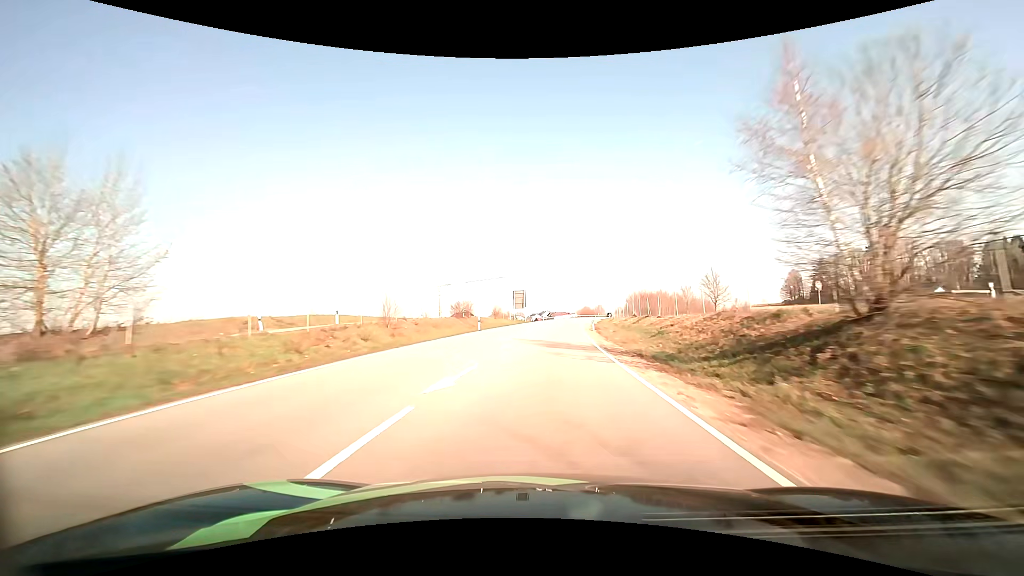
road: primary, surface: asphalt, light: Day
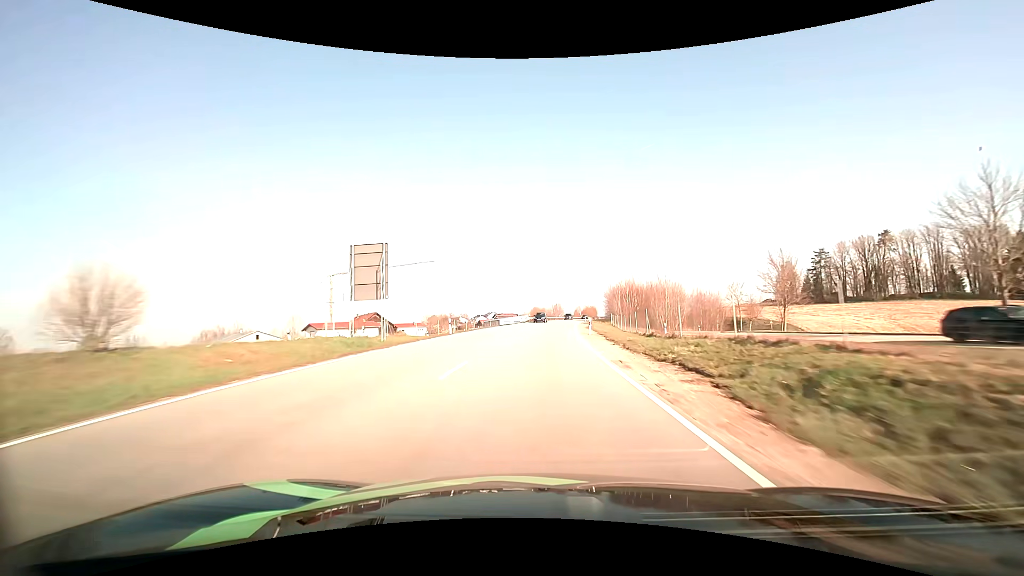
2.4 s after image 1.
(+3.3, +59.0) m; +6°
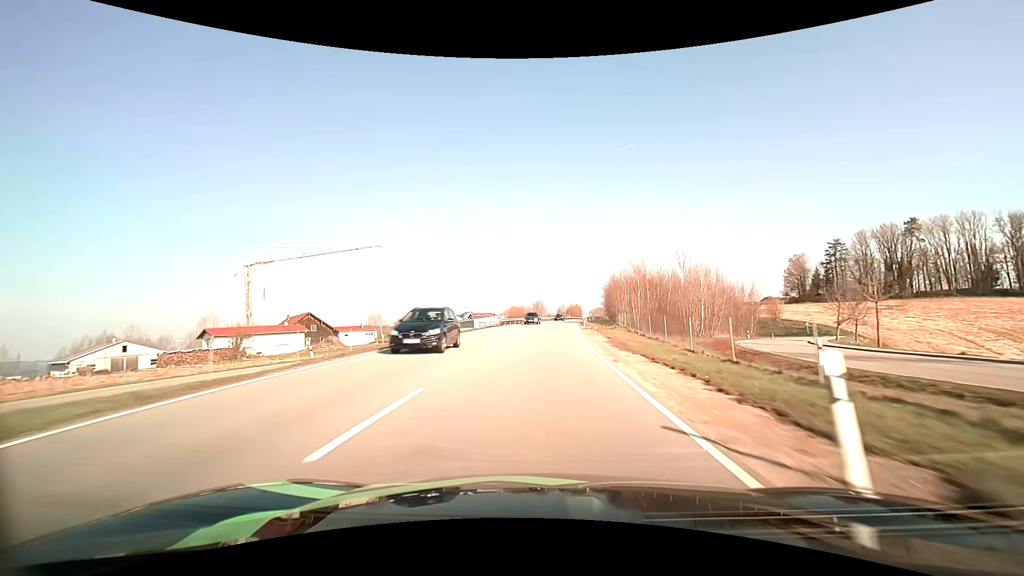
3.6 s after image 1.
(+0.6, +29.4) m; +2°
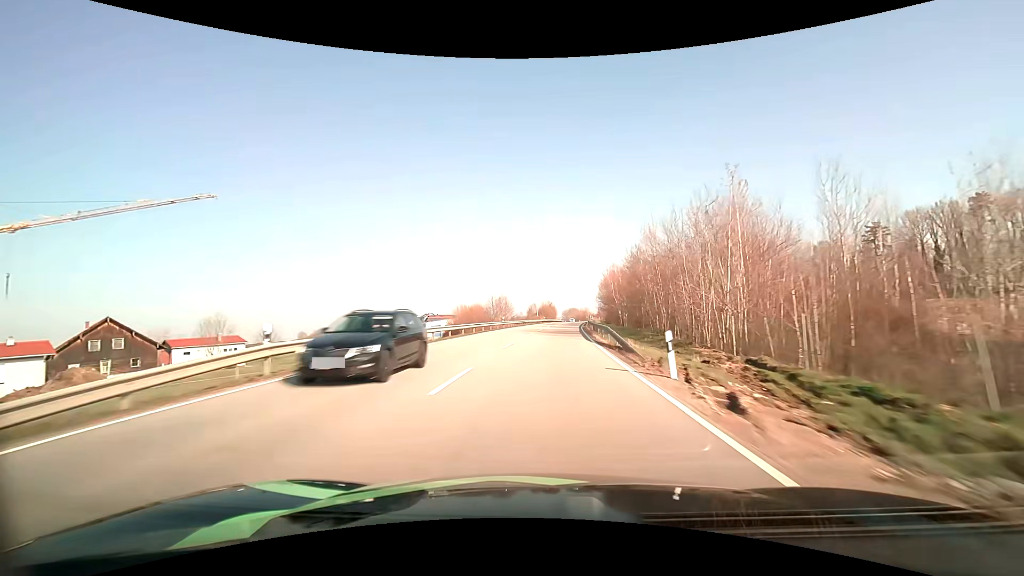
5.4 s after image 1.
(+1.3, +44.5) m; +3°
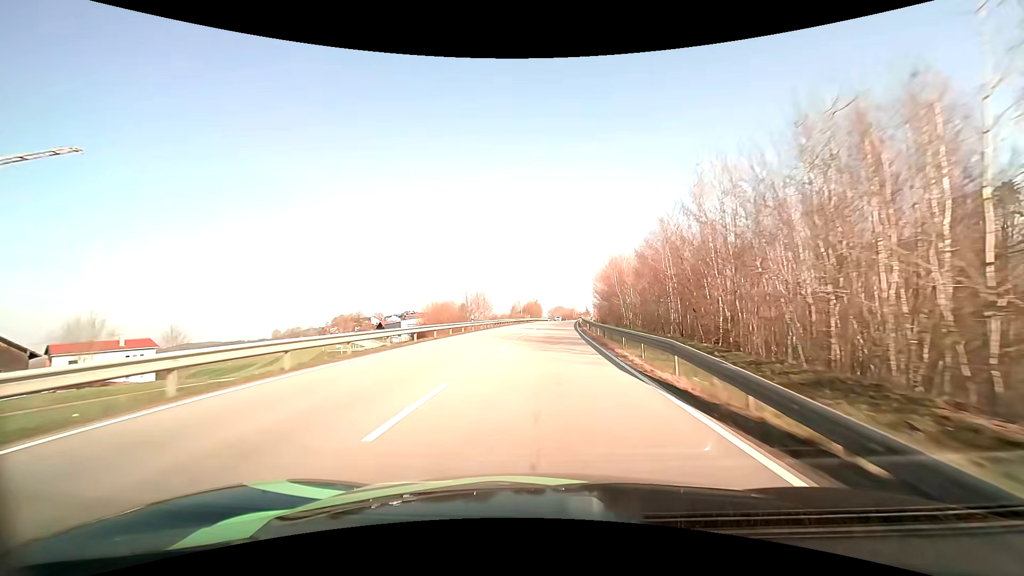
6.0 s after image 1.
(+0.2, +15.0) m; +2°
